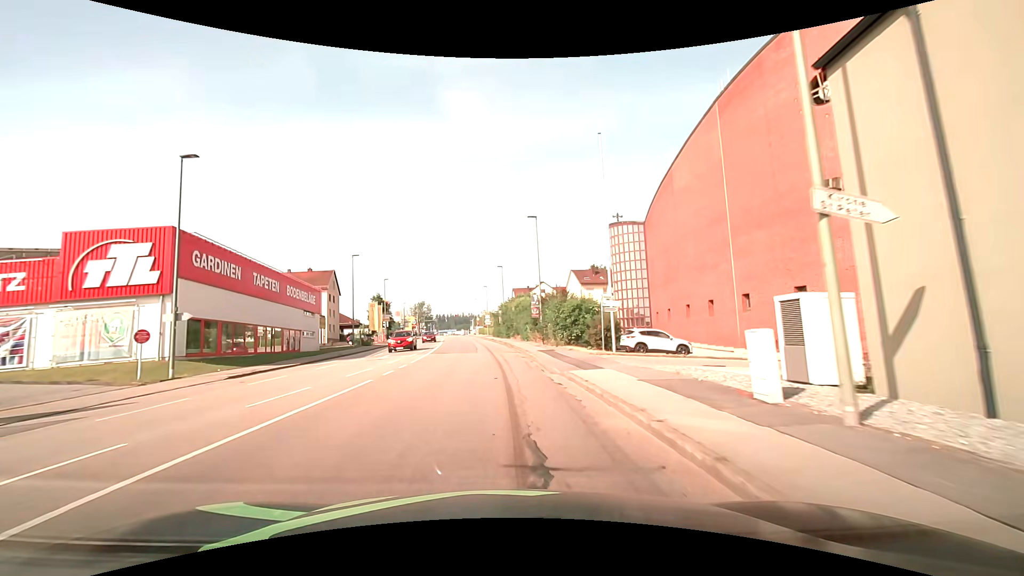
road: tertiary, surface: asphalt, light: Day
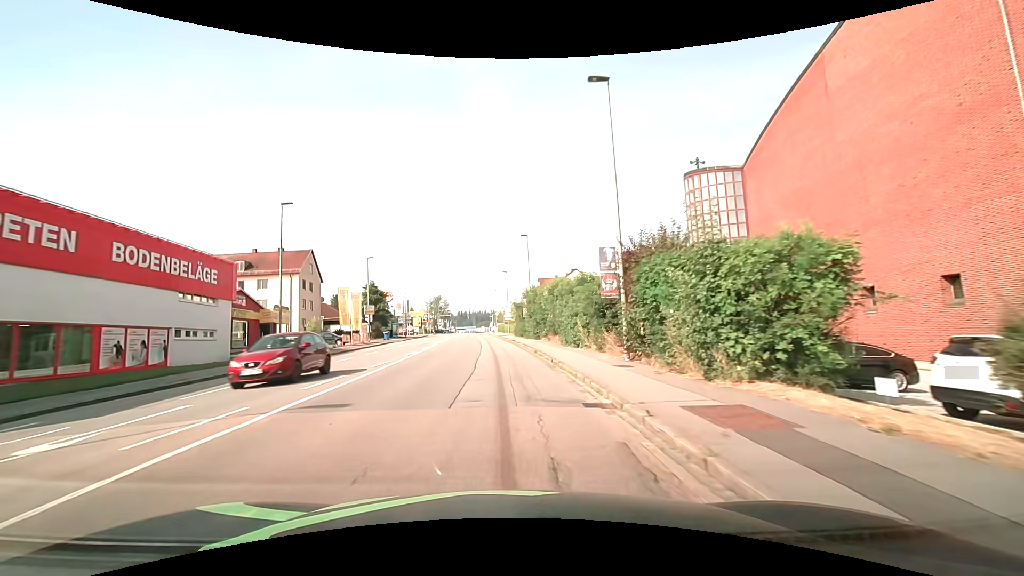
(-0.5, +22.2) m; -3°
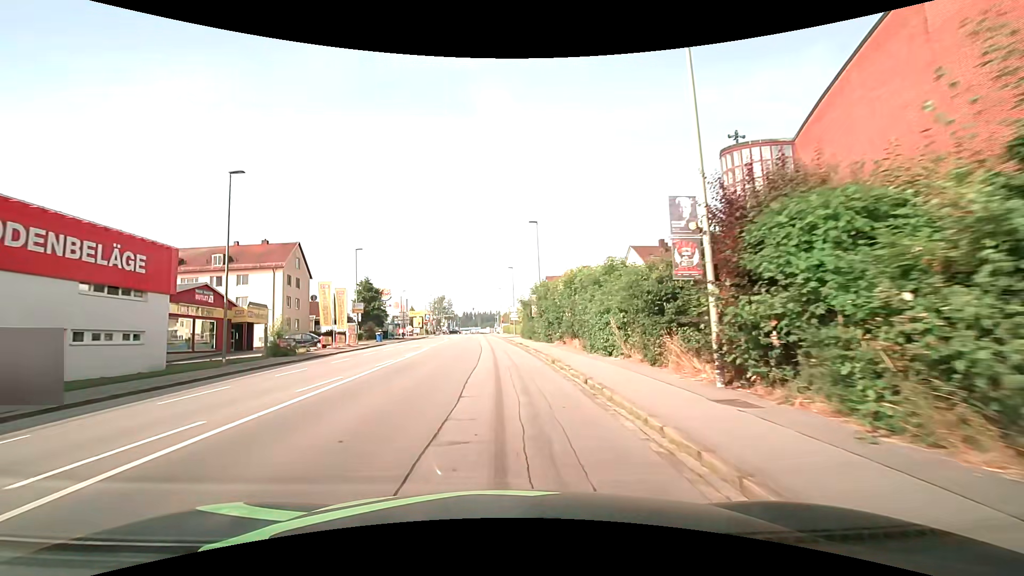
(-0.1, +6.9) m; -1°
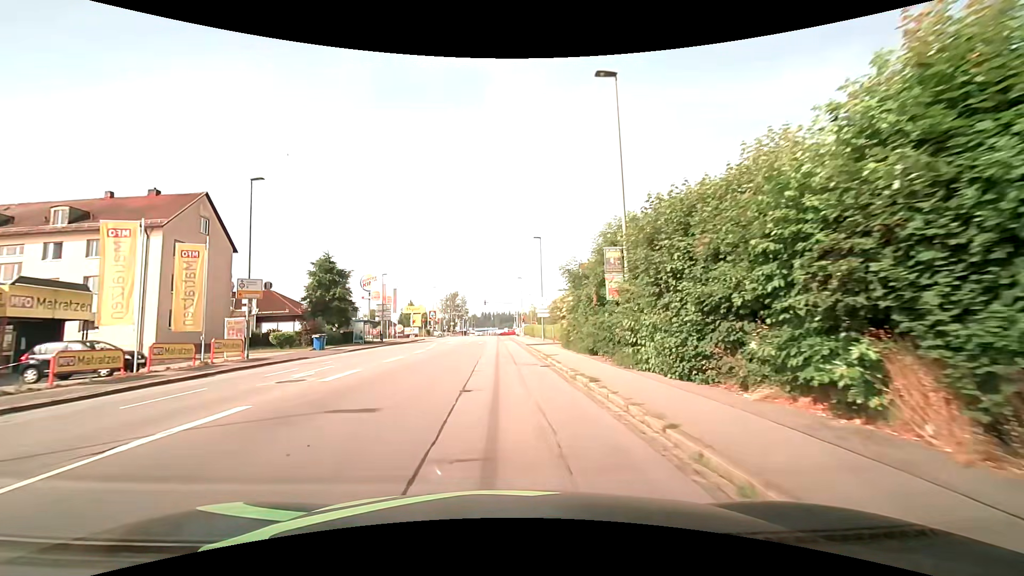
(-0.6, +25.7) m; -2°
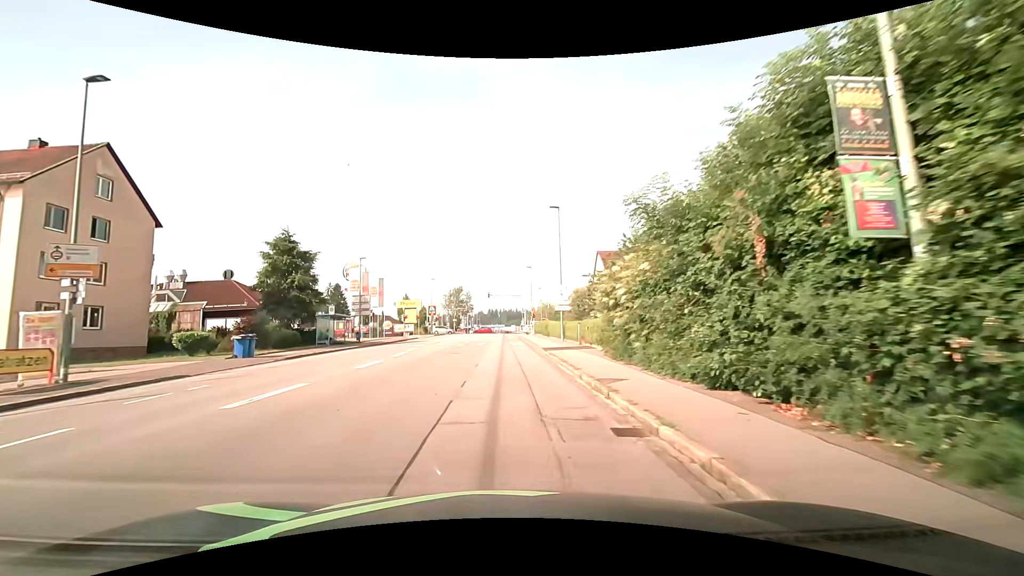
(-0.1, +11.7) m; -1°
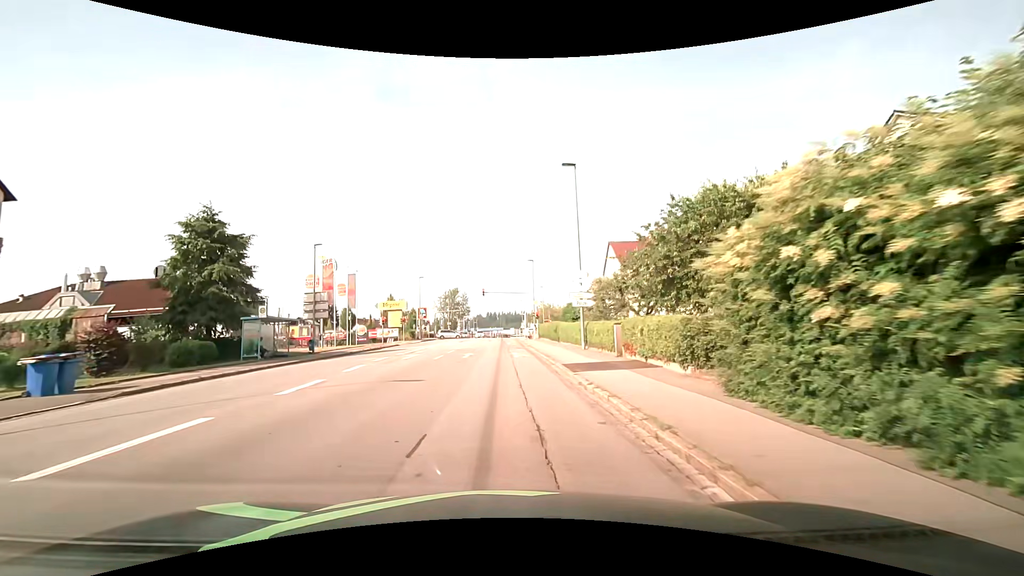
(0.0, +10.7) m; -1°
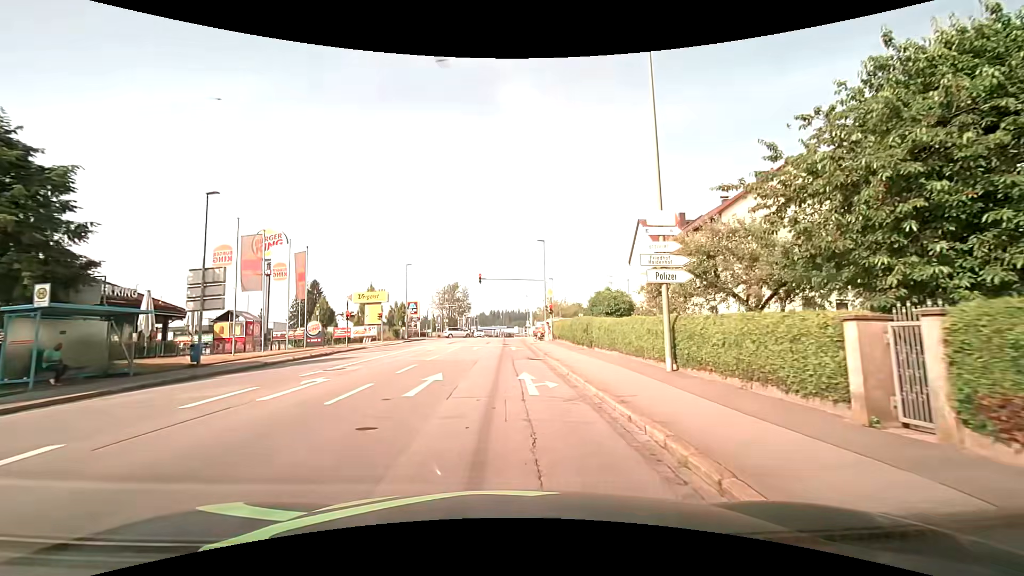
(+0.2, +13.6) m; +1°
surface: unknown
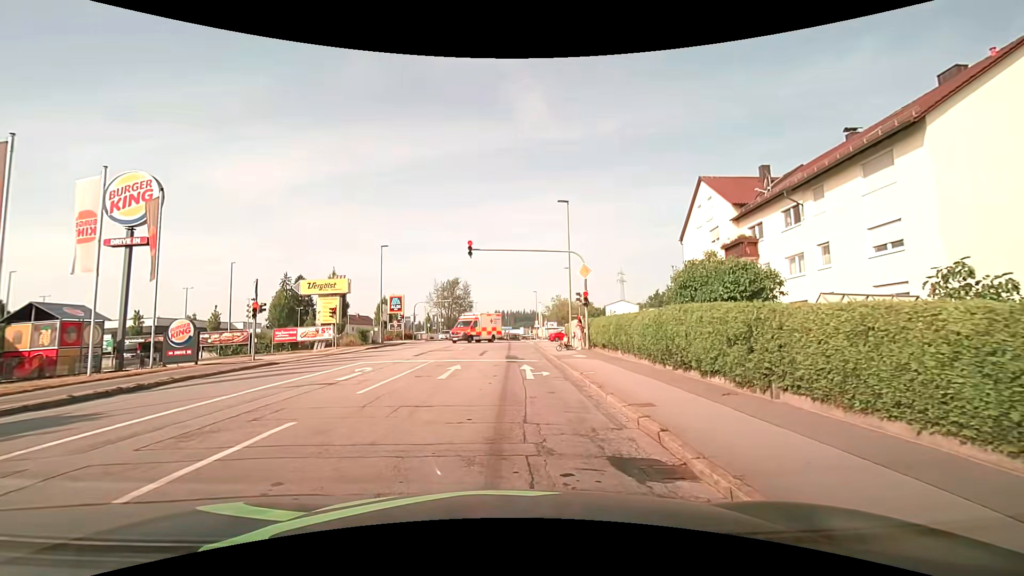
(-0.1, +16.3) m; -1°
(0, +10) (+1, +20) (+1, +30) (+1, +40) (+1, +50) (+1, +60) (+2, +70) (+2, +80) (+2, +90) (+2, +100) m
